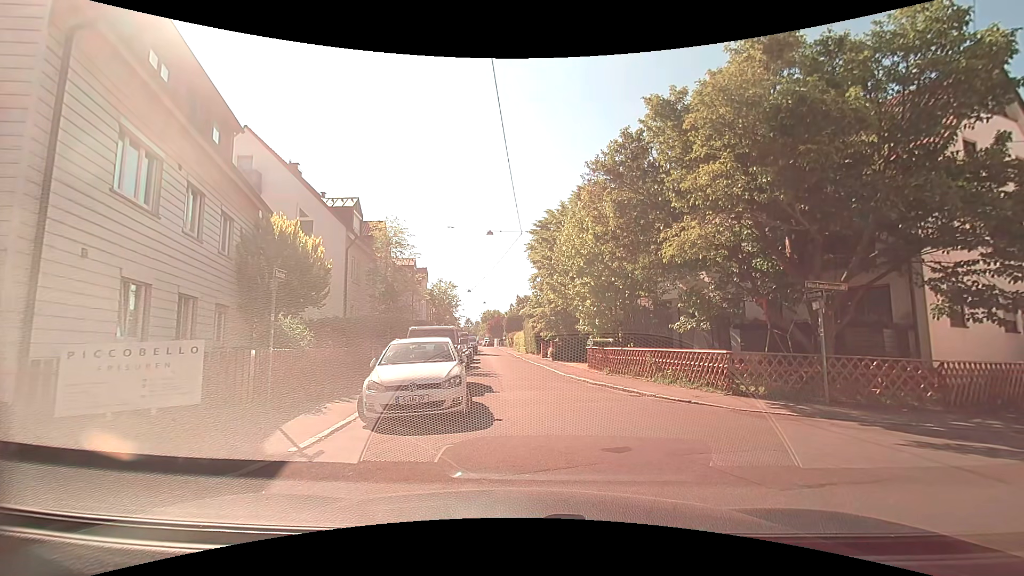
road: residential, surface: asphalt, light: Day
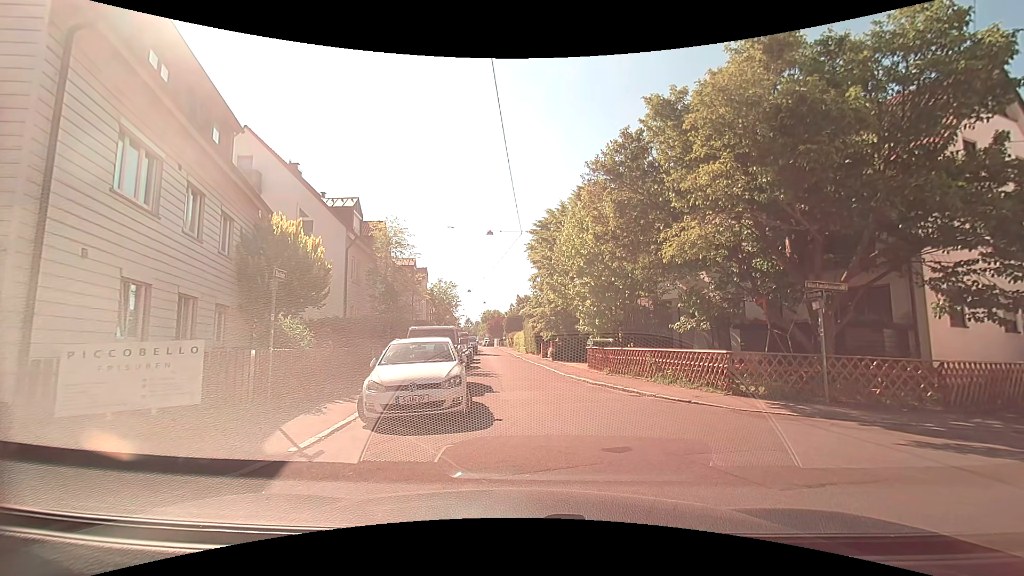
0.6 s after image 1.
(0.0, 0.0) m; 0°
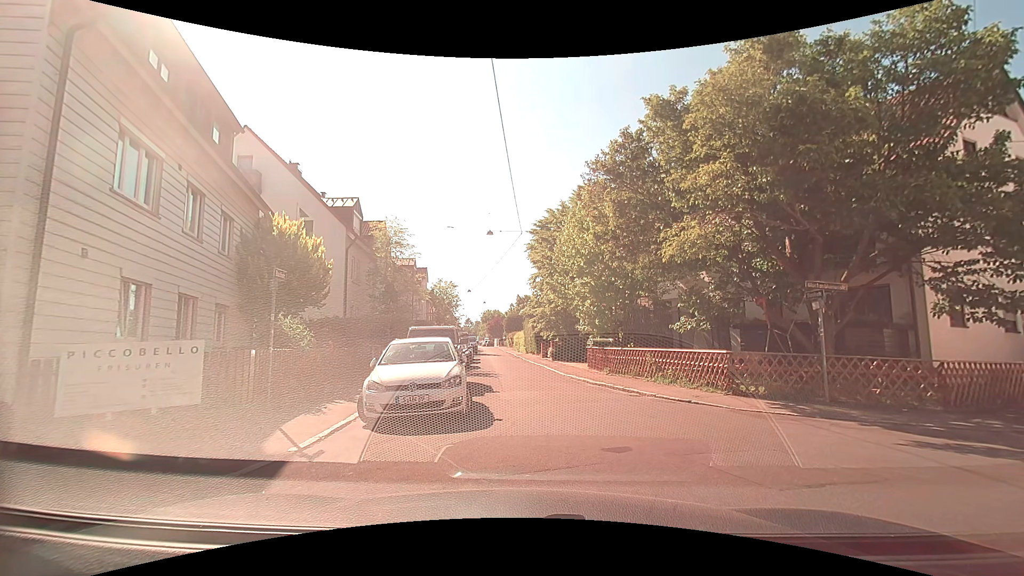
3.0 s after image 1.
(0.0, 0.0) m; 0°
